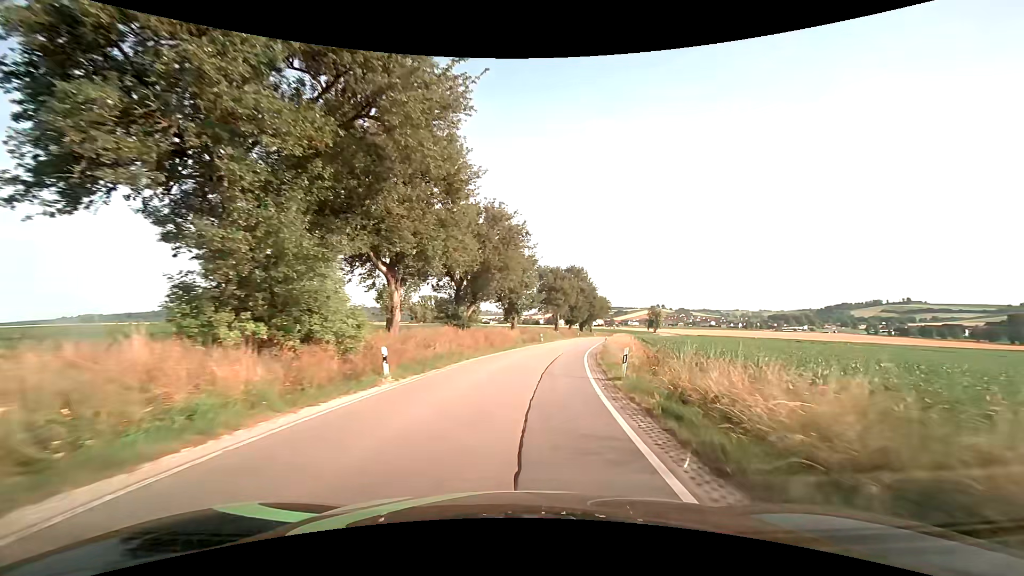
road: secondary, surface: asphalt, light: Day
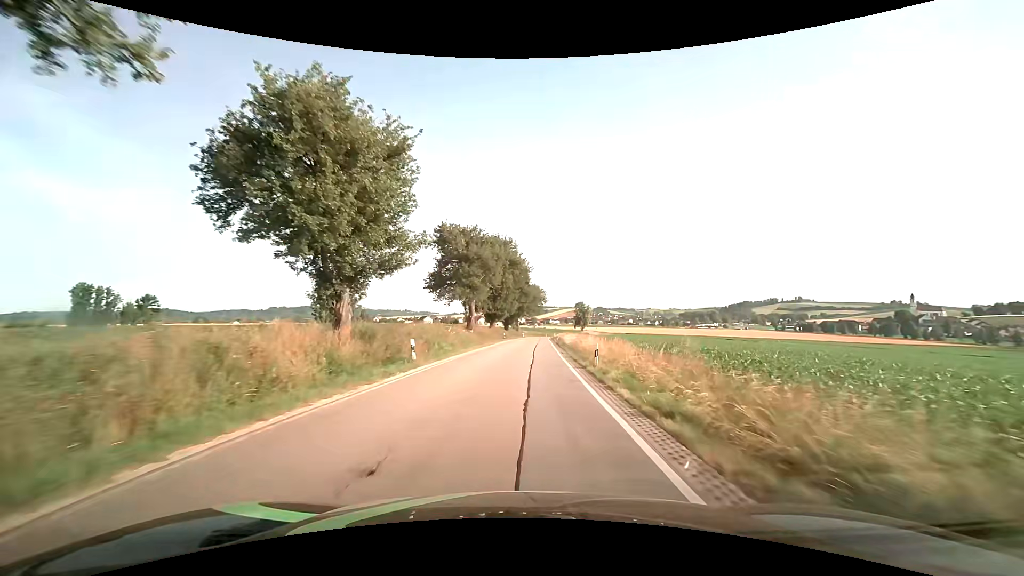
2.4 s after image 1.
(+3.3, +34.6) m; +9°
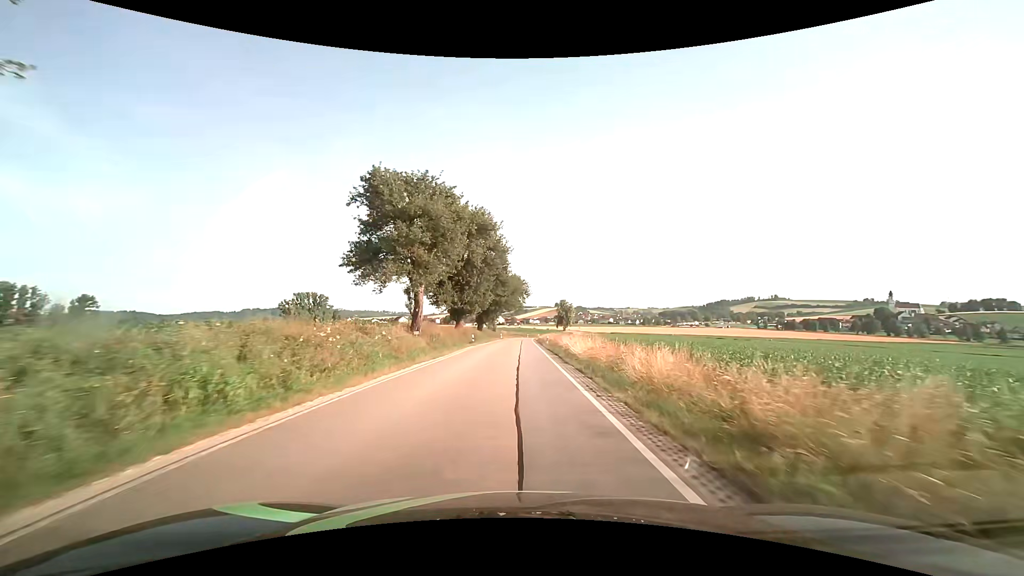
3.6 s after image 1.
(+0.4, +18.5) m; +2°
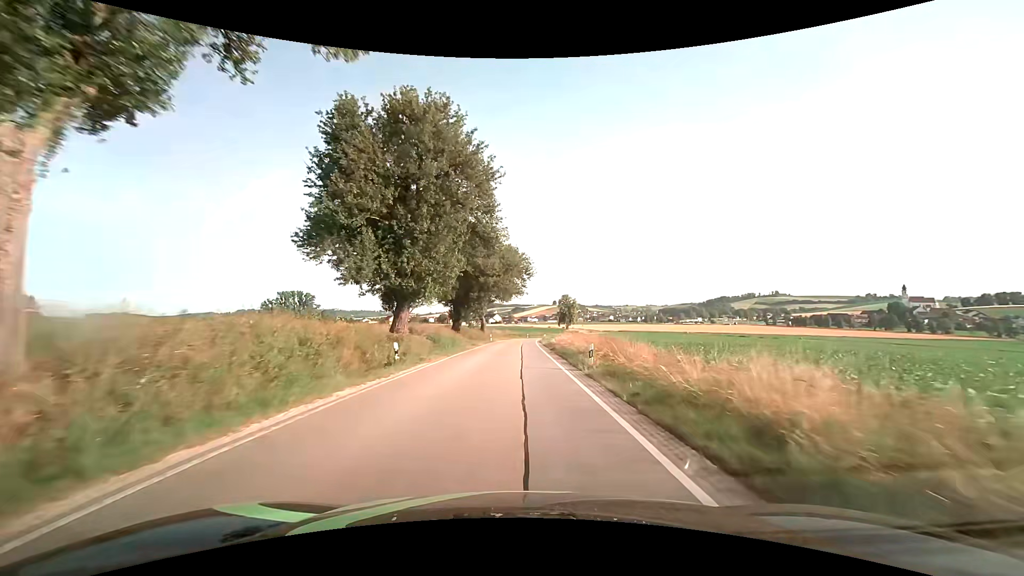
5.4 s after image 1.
(+0.1, +27.9) m; 0°
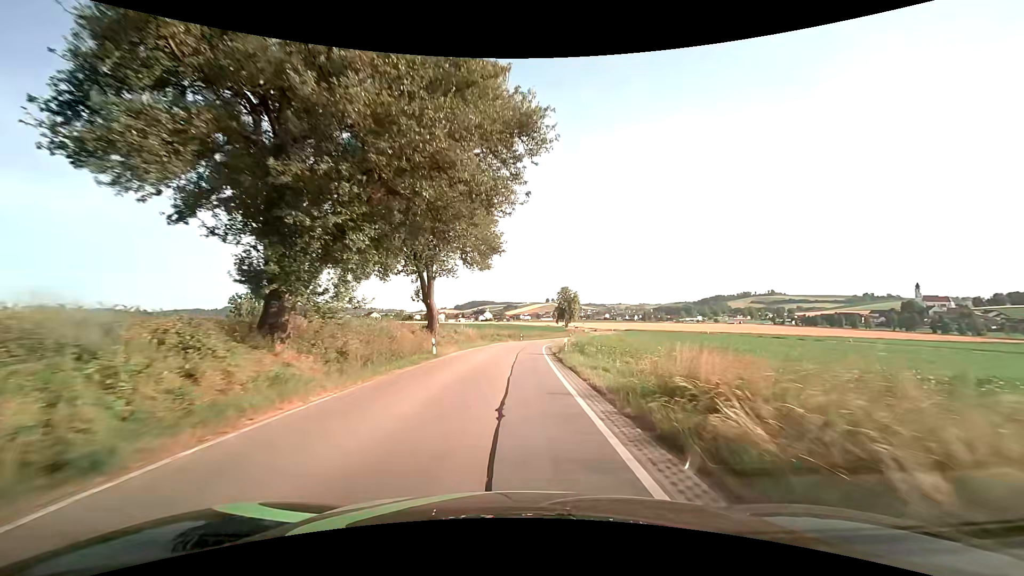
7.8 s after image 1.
(+0.4, +37.5) m; +1°
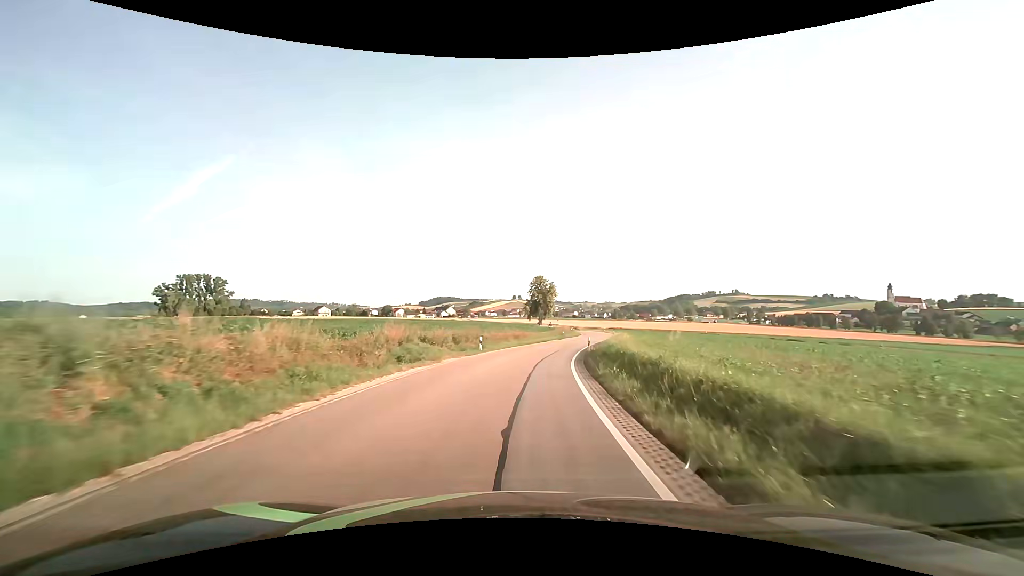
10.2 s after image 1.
(+0.4, +36.6) m; +4°
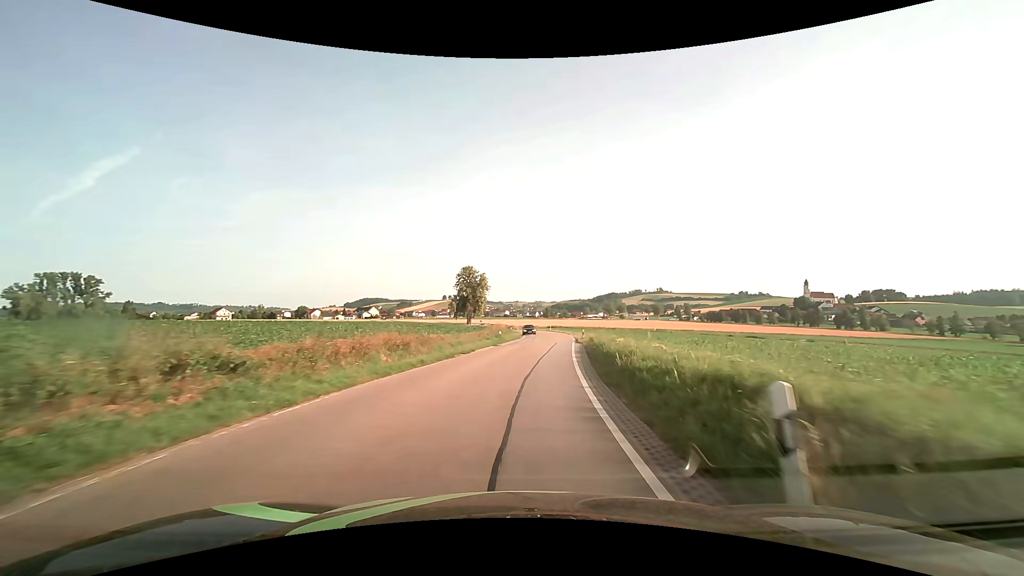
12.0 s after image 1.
(+1.7, +26.9) m; +8°
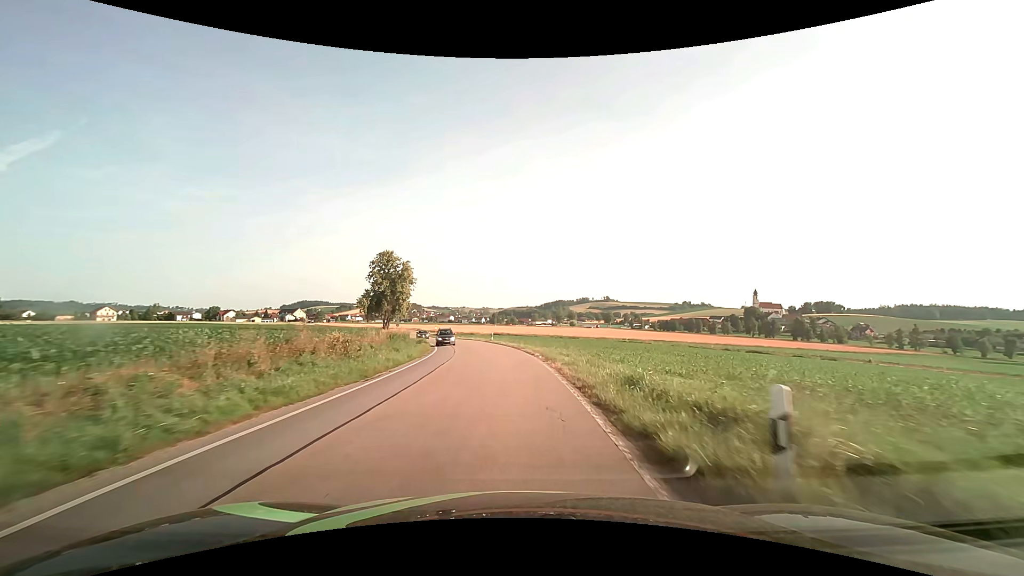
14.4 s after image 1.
(+2.9, +36.9) m; +6°
(0, +10) (0, +20) (-1, +30) (-2, +40) (-4, +50) (-6, +59) (-9, +69) (-12, +79) (-15, +88) (-17, +98) m
